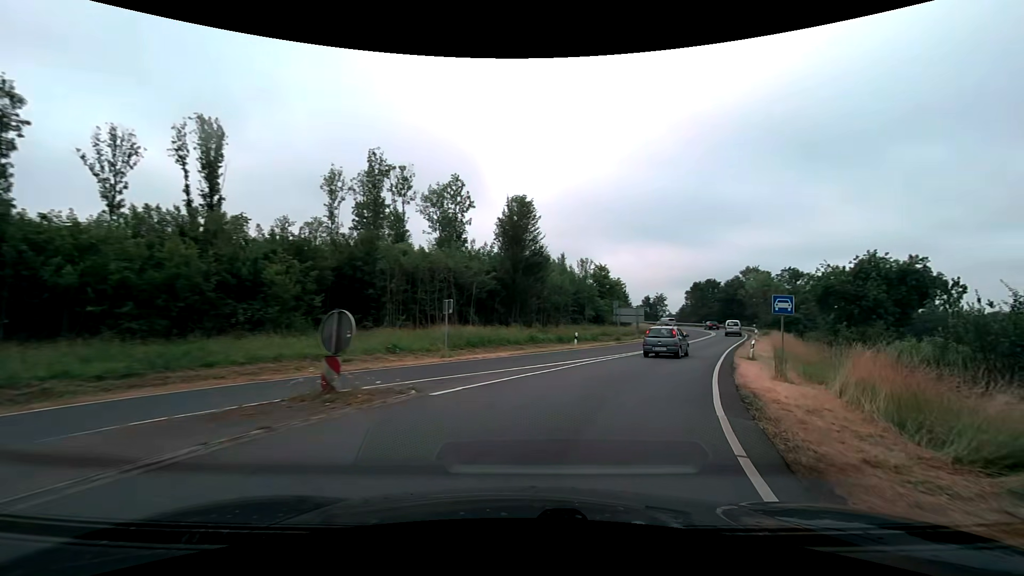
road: trunk_link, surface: asphalt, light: Day
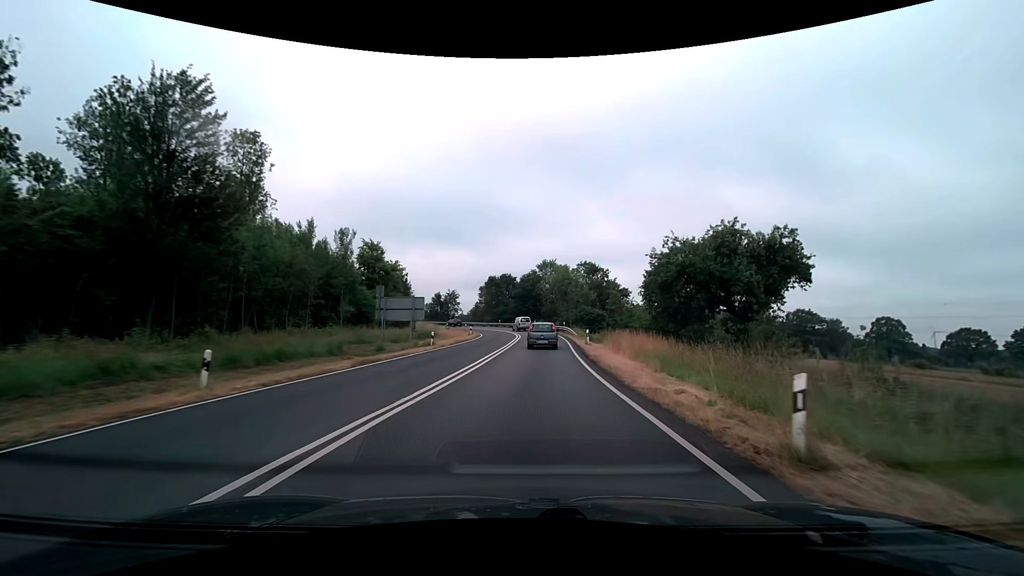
(+5.4, +21.0) m; +24°
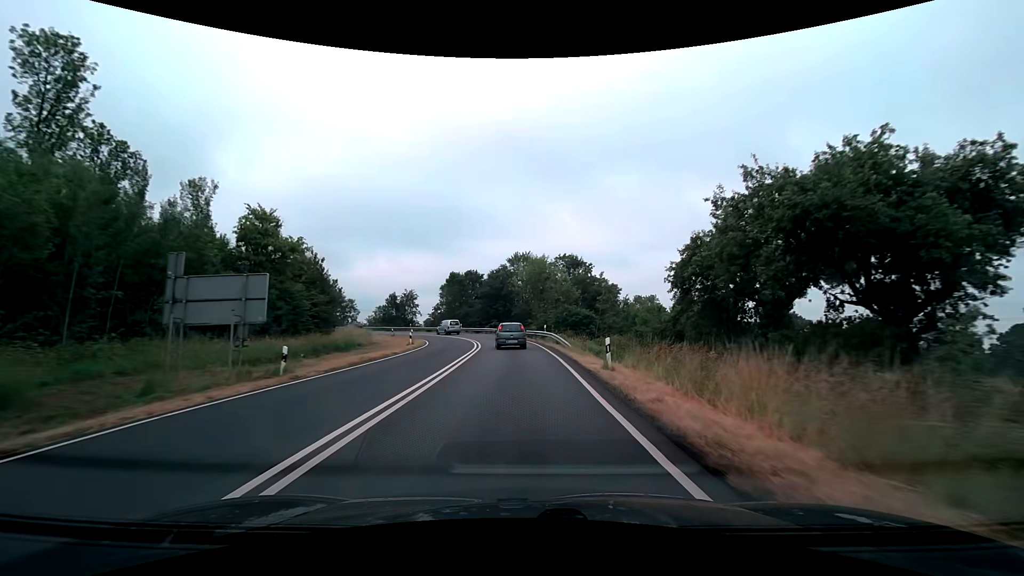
(+0.5, +16.9) m; +3°
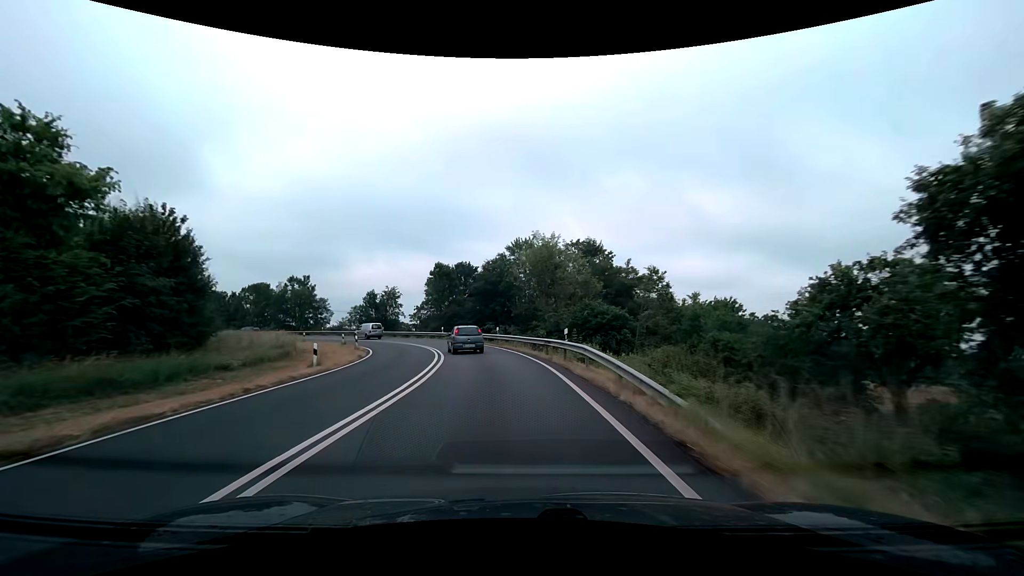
(+0.1, +17.6) m; 0°
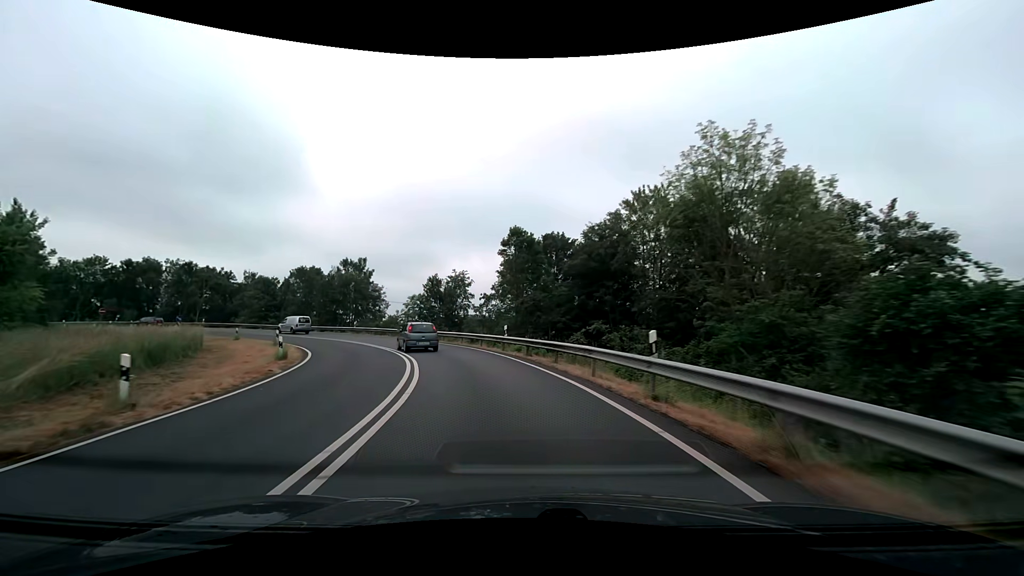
(-2.2, +25.9) m; -11°
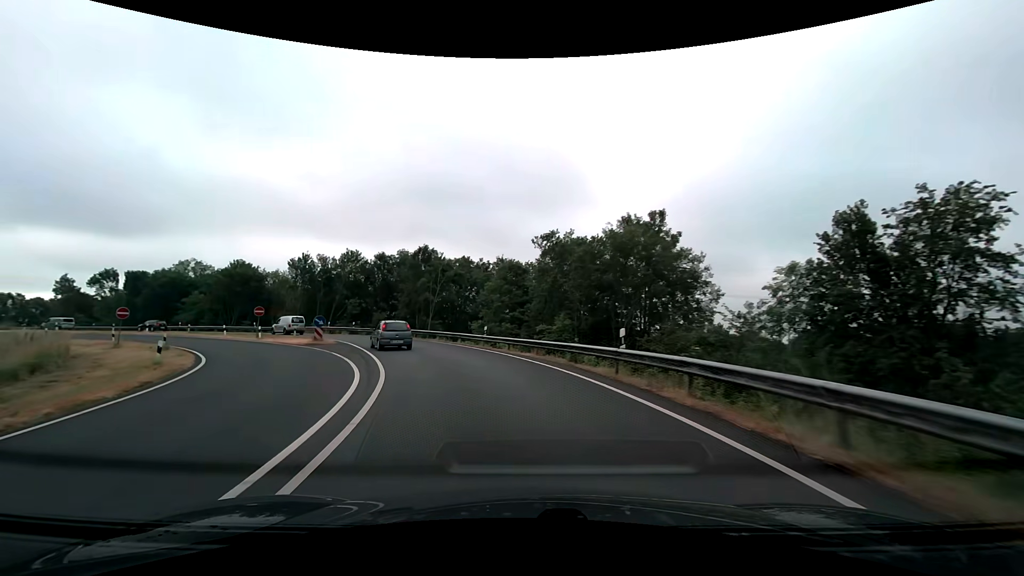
(-11.5, +39.9) m; -34°
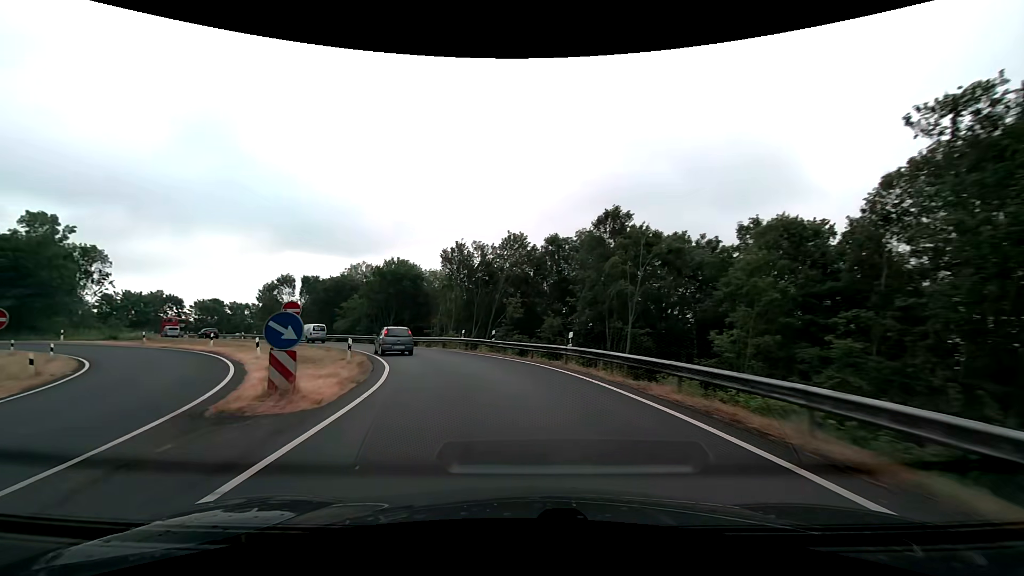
(-4.6, +25.0) m; -21°
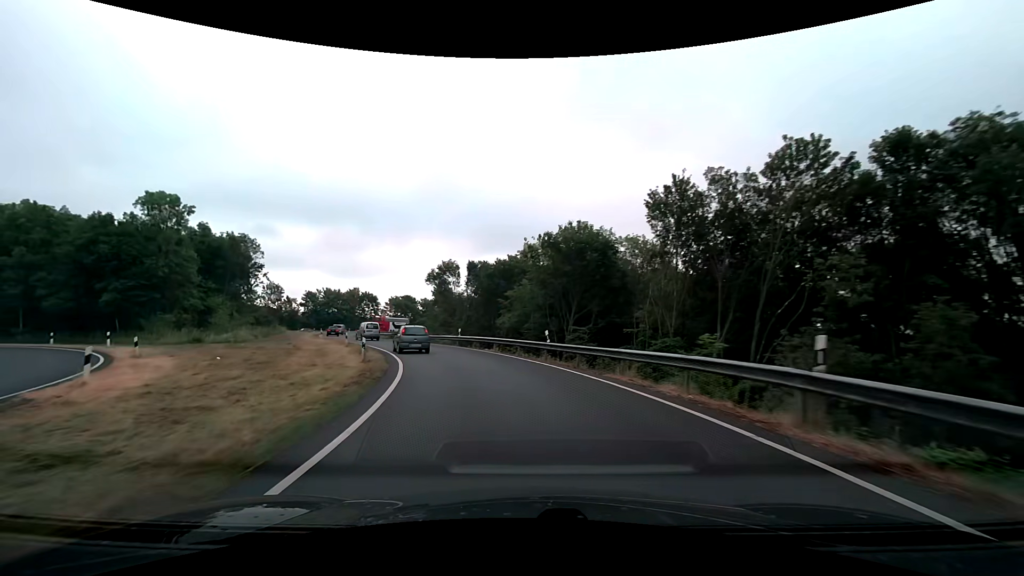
(-4.9, +25.4) m; -22°
